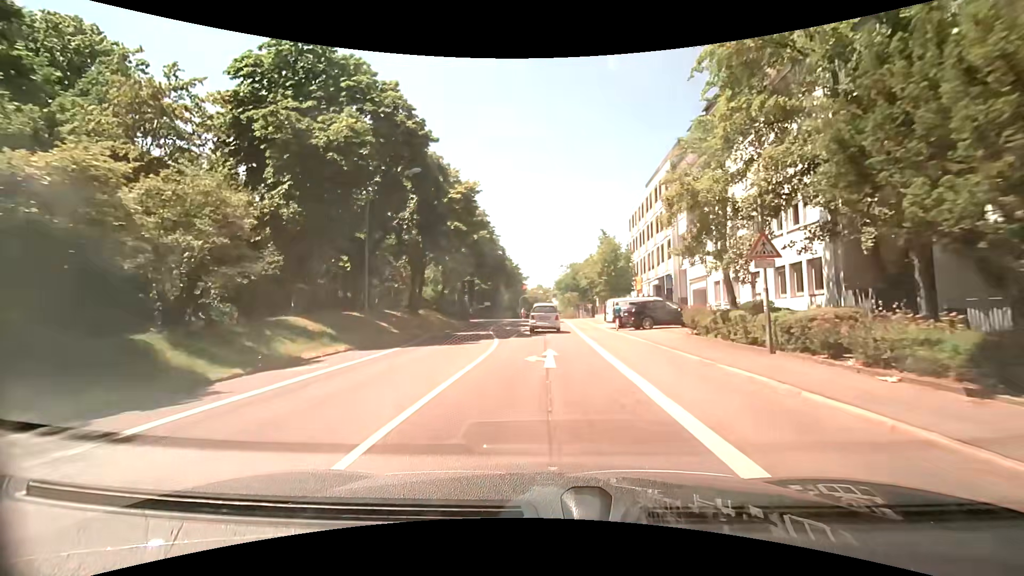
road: secondary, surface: asphalt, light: Day
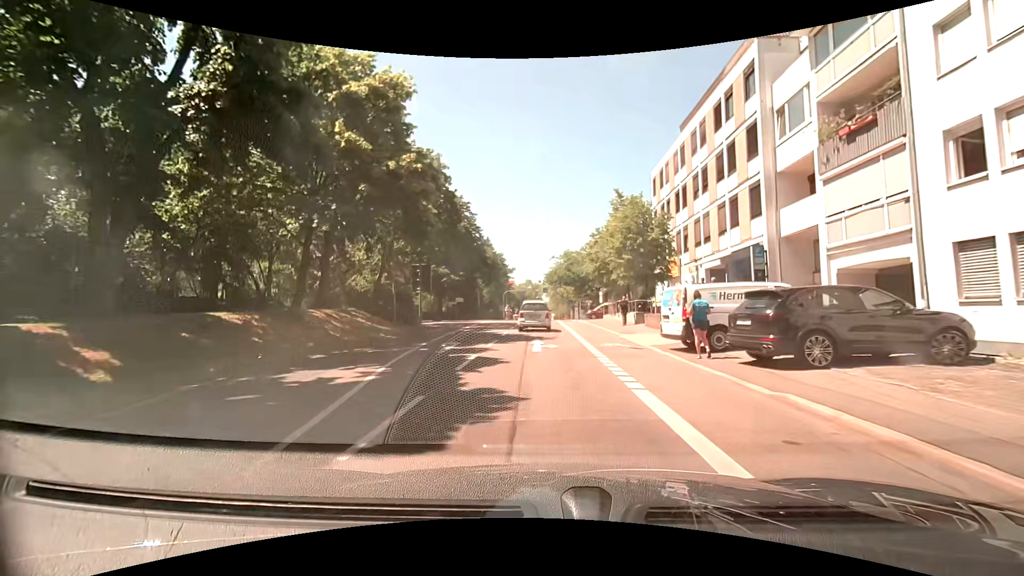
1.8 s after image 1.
(+0.2, +18.3) m; +2°
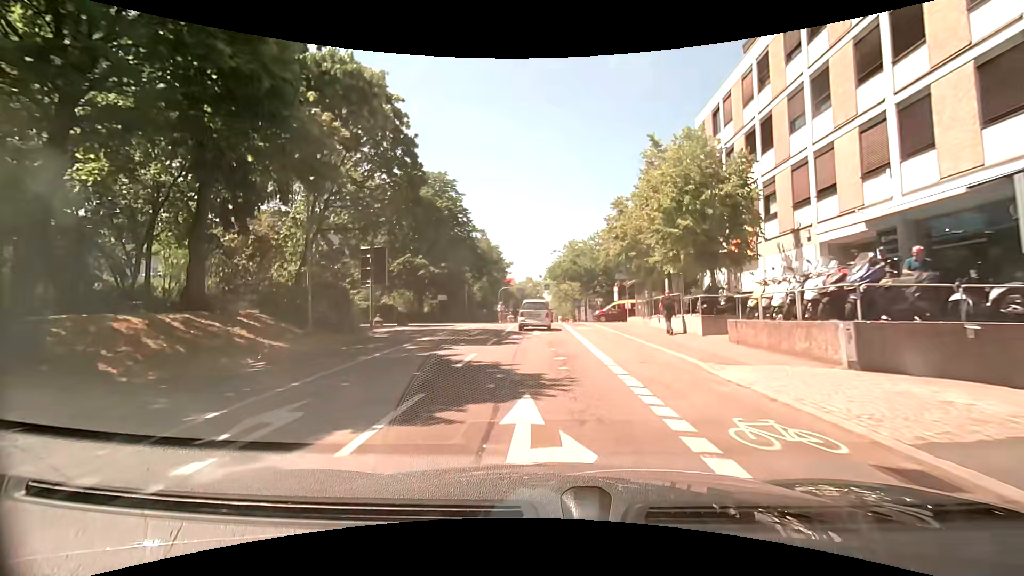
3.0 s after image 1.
(-0.1, +12.0) m; 0°
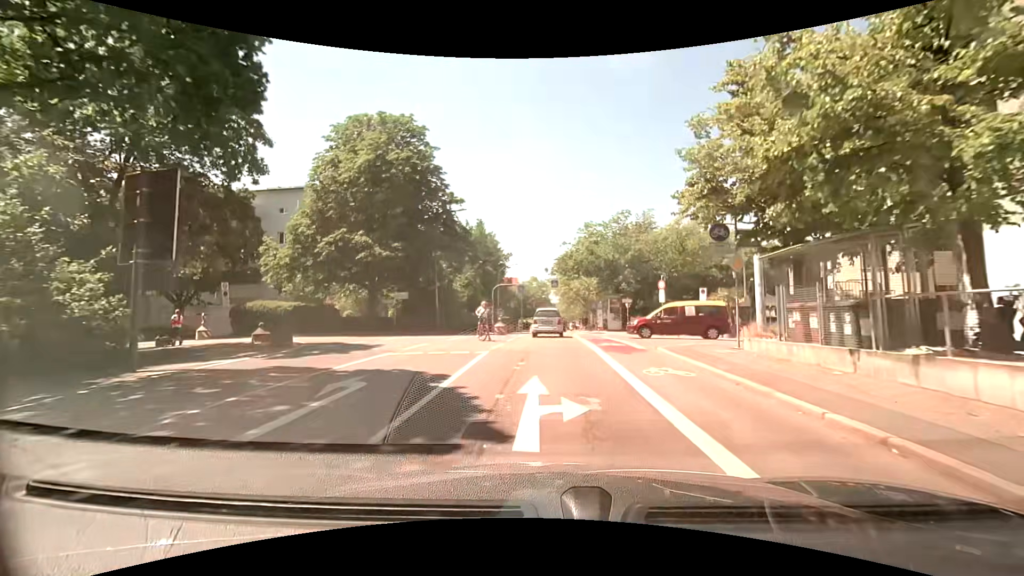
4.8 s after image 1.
(-0.3, +17.5) m; -1°
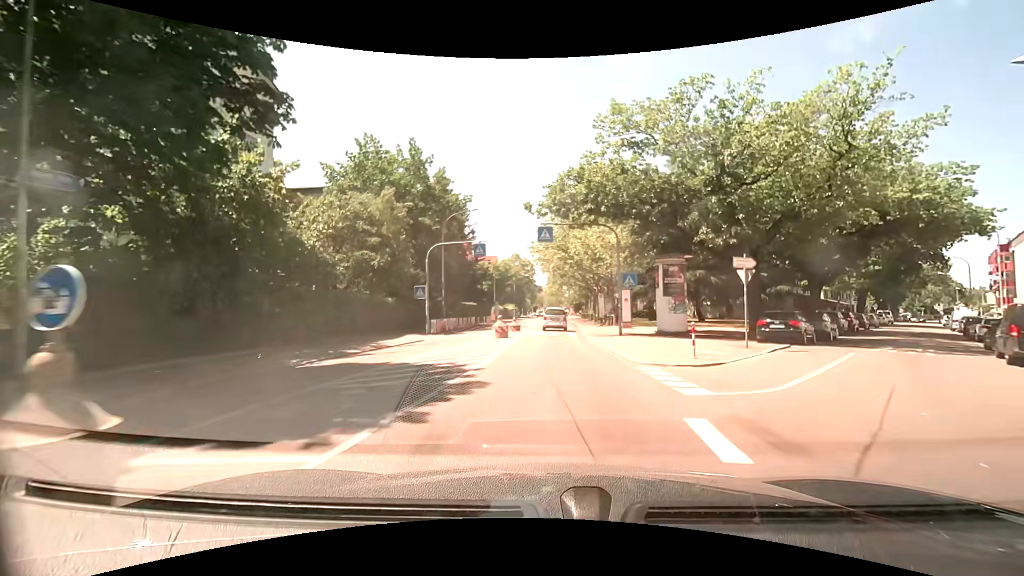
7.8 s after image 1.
(+0.2, +29.3) m; +1°
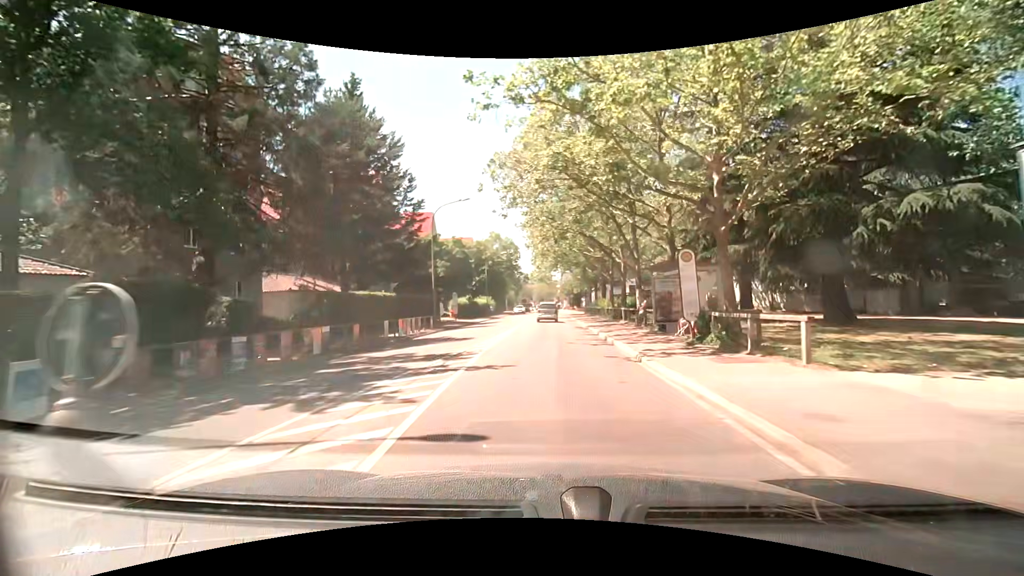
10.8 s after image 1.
(+0.5, +31.2) m; +1°
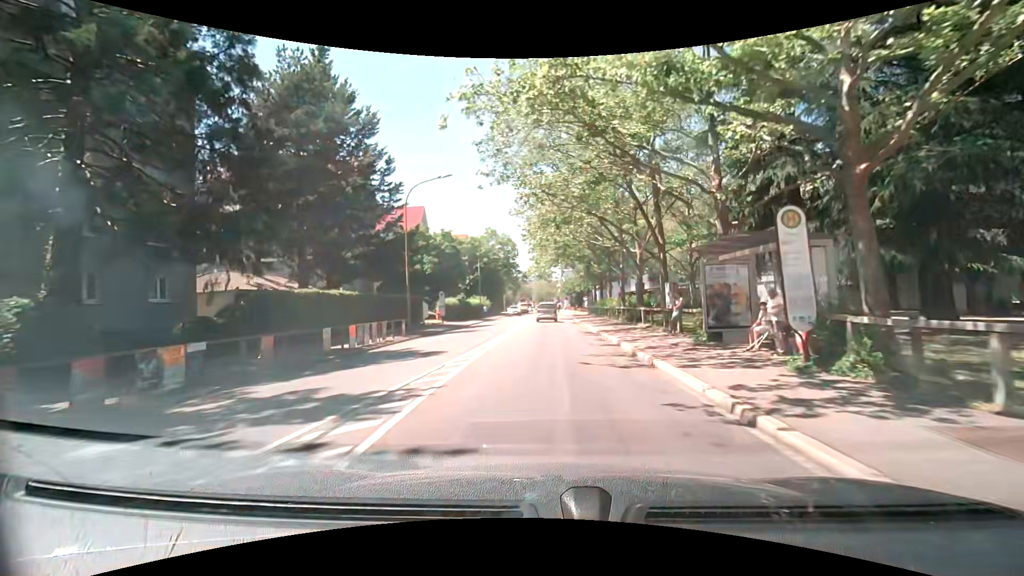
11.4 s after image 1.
(-0.1, +6.6) m; -1°
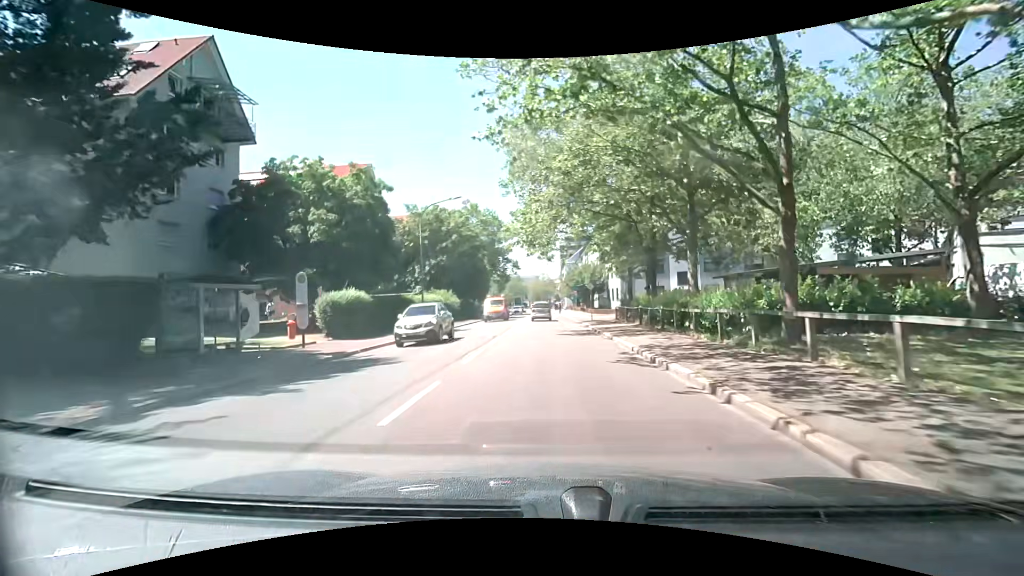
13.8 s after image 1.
(+0.2, +26.4) m; +1°
(0, +10) (0, +20) (0, +30) (-1, +40) (-1, +50) (-1, +60) (-2, +70) (-2, +80) (-2, +90) (-3, +100) m
